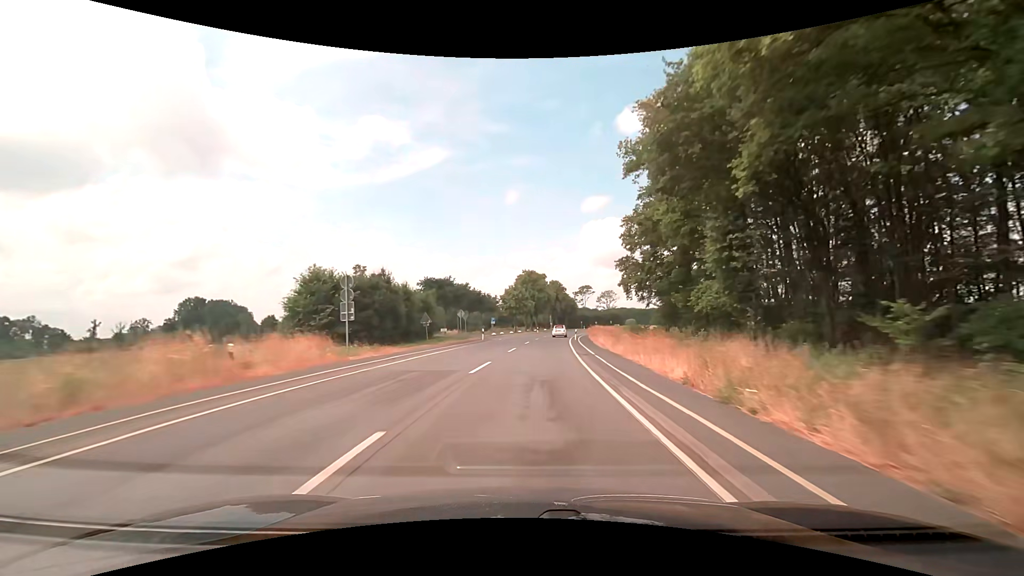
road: secondary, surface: asphalt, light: Day
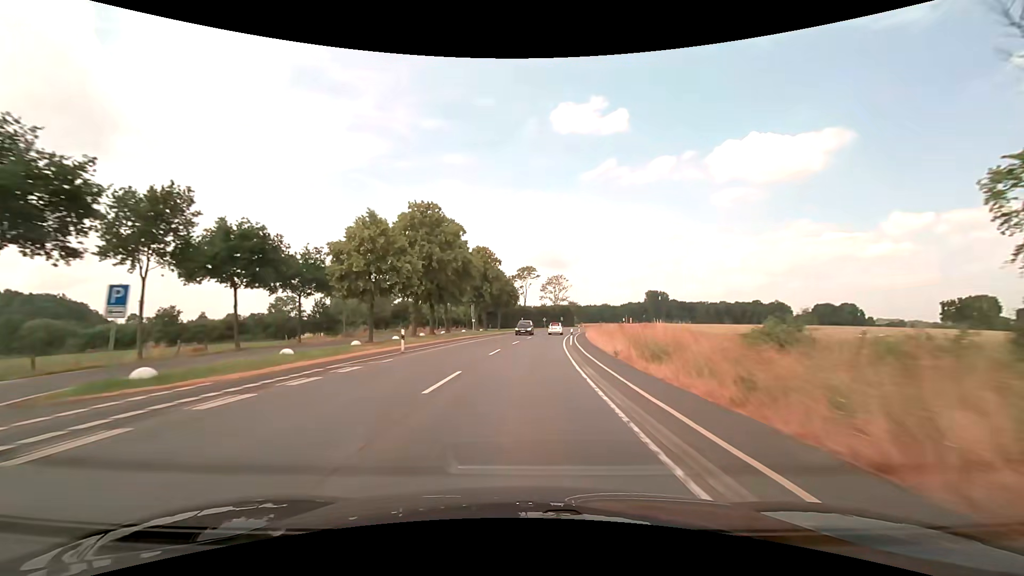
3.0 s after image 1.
(+4.8, +64.0) m; +8°
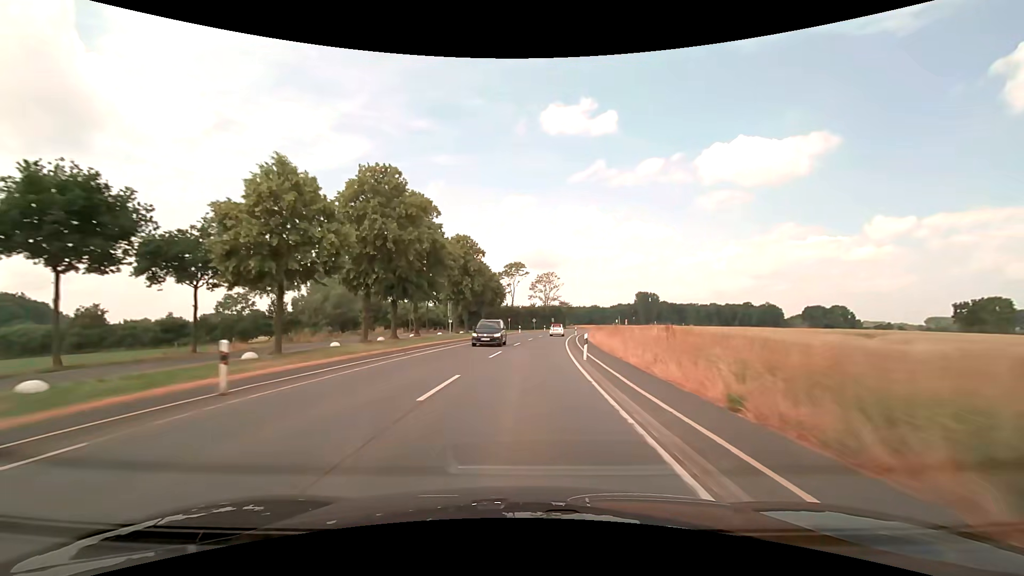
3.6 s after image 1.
(+0.2, +12.9) m; +2°
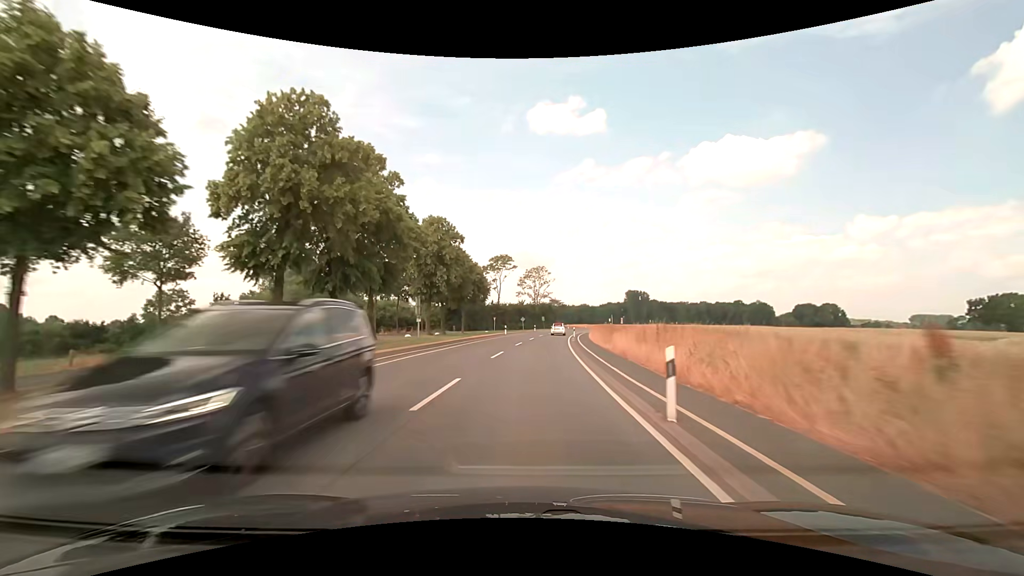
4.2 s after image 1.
(+0.2, +12.8) m; +1°
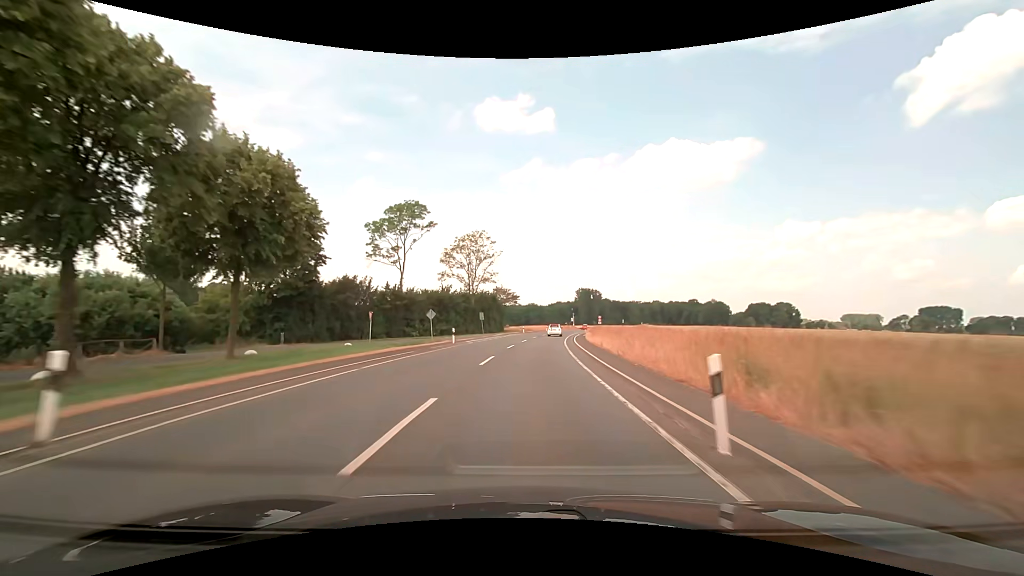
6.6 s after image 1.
(+2.8, +51.3) m; +6°
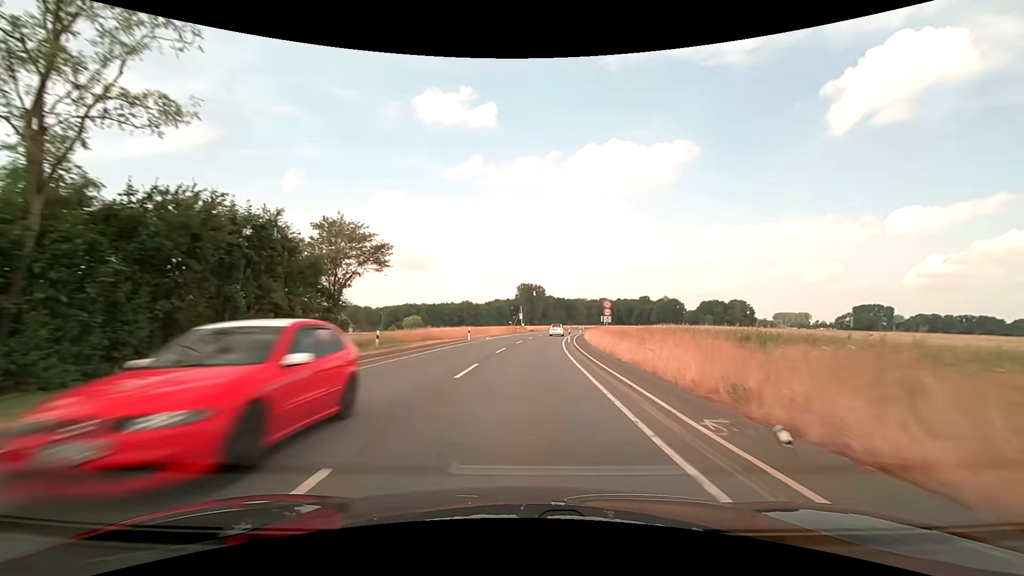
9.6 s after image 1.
(+4.4, +64.0) m; +7°
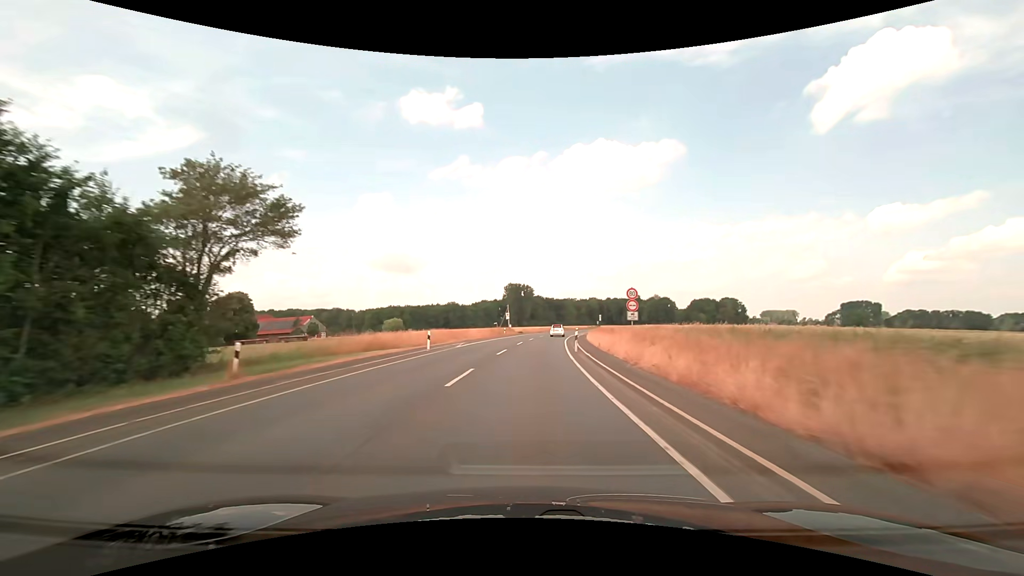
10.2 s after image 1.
(+0.2, +12.9) m; +2°
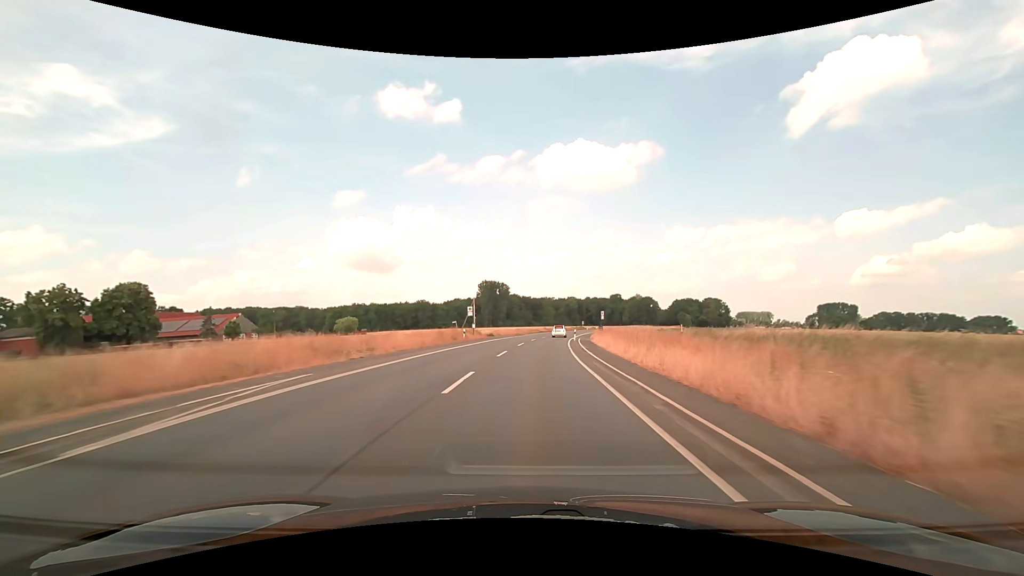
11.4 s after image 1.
(+0.6, +25.7) m; +2°
(0, +10) (0, +20) (+1, +30) (+2, +40) (+3, +50) (+4, +60) (+5, +70) (+7, +80) (+9, +89) (+11, +99) m
